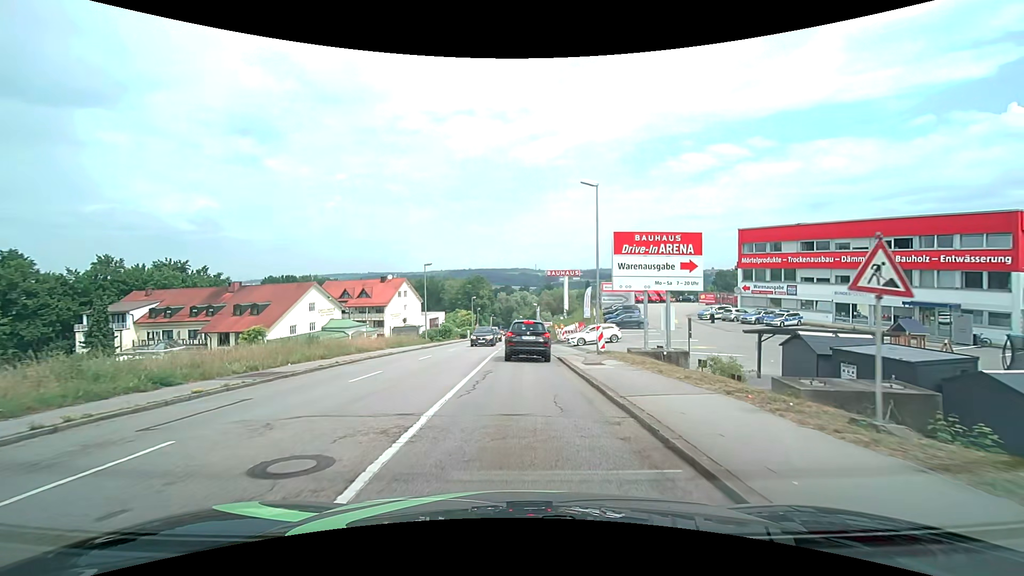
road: tertiary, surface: asphalt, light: Day
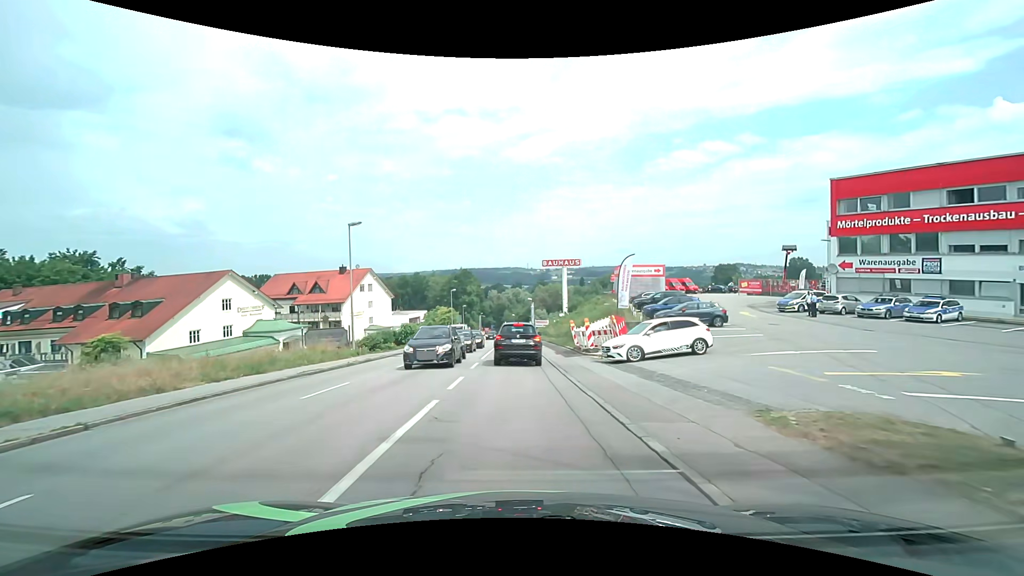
(+0.2, +20.4) m; +1°
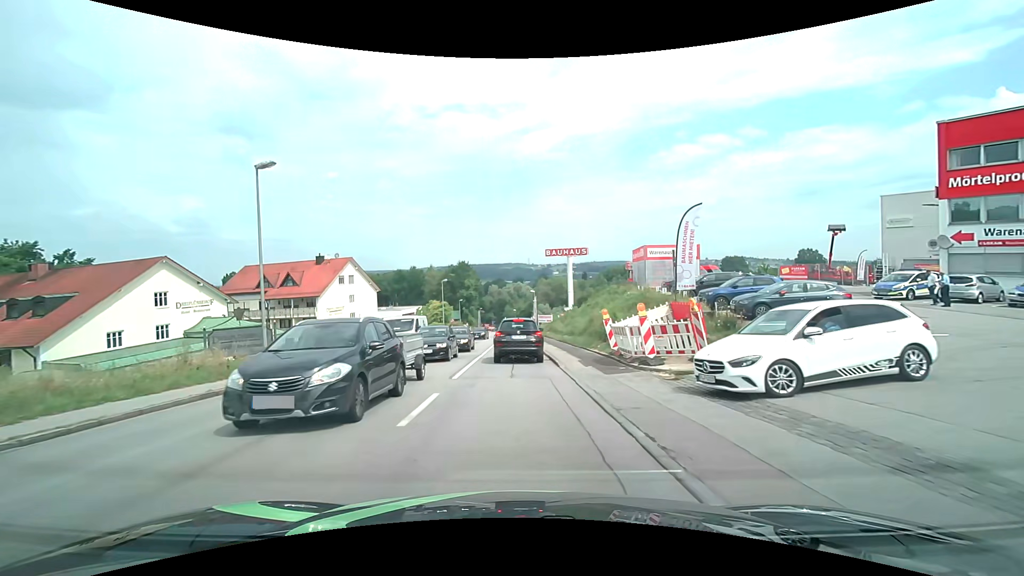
(0.0, +10.6) m; 0°
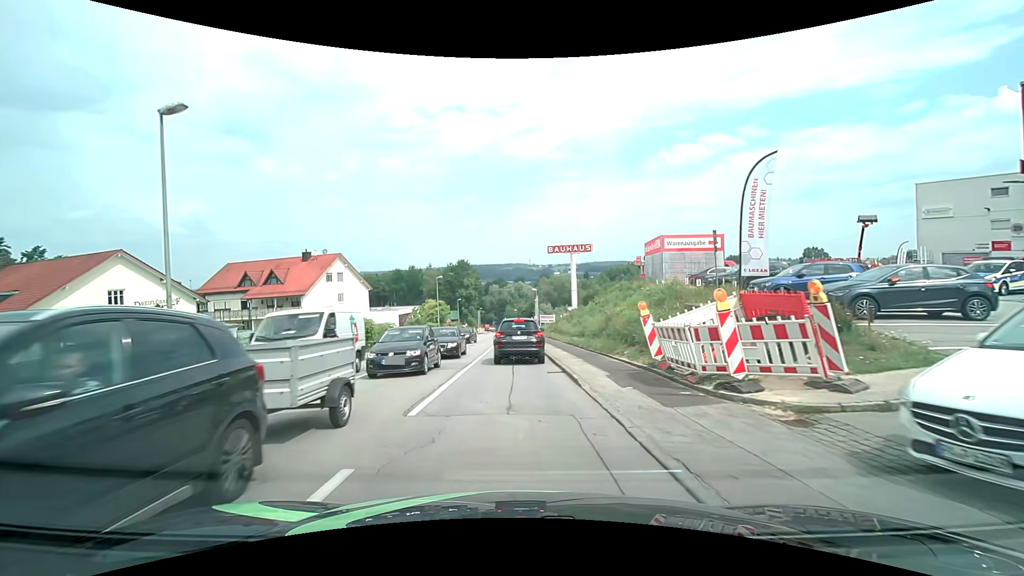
(0.0, +5.3) m; -1°
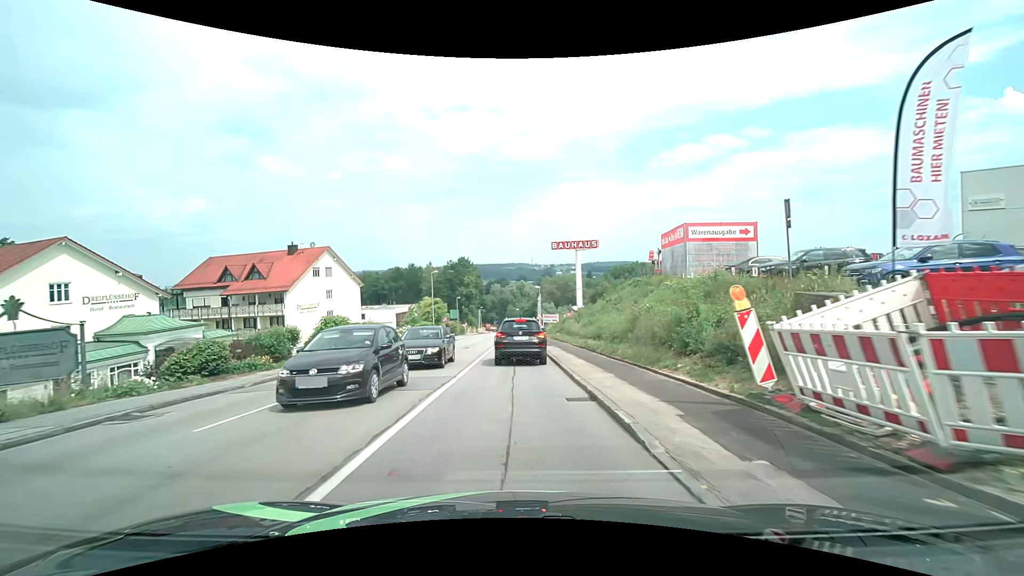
(0.0, +5.3) m; 0°
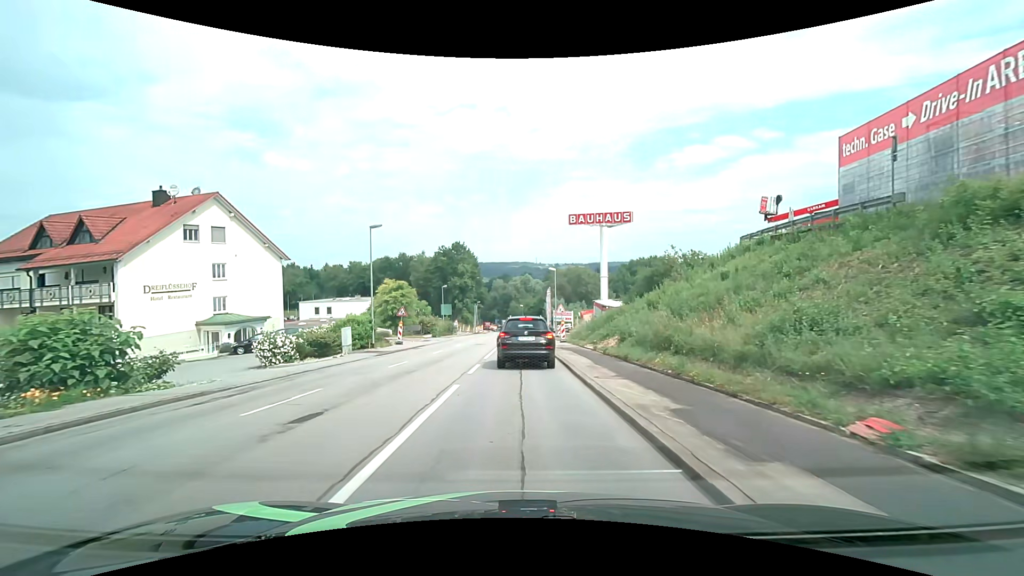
(-0.1, +26.1) m; 0°
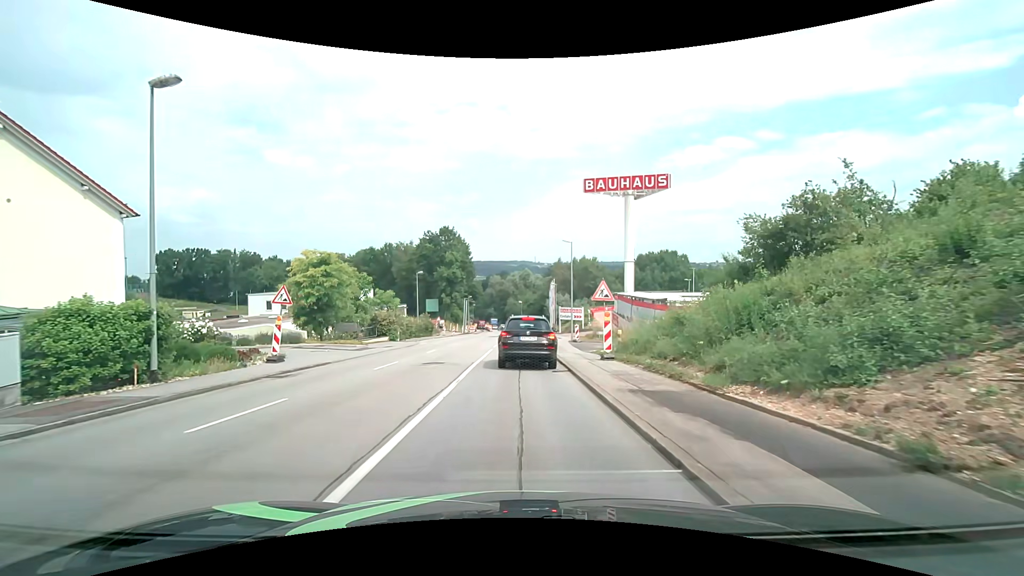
(0.0, +19.3) m; -1°
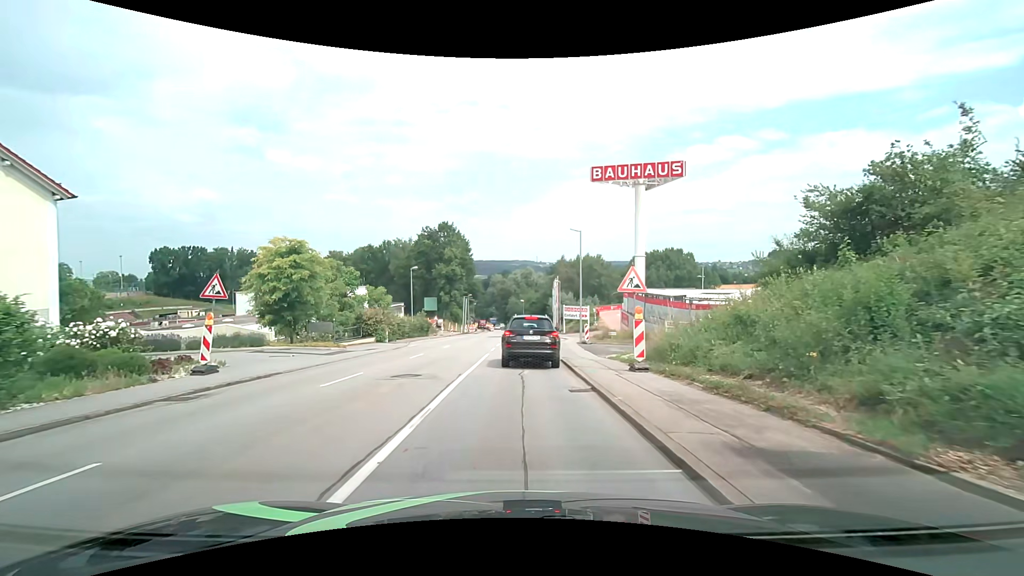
(0.0, +4.4) m; 0°
